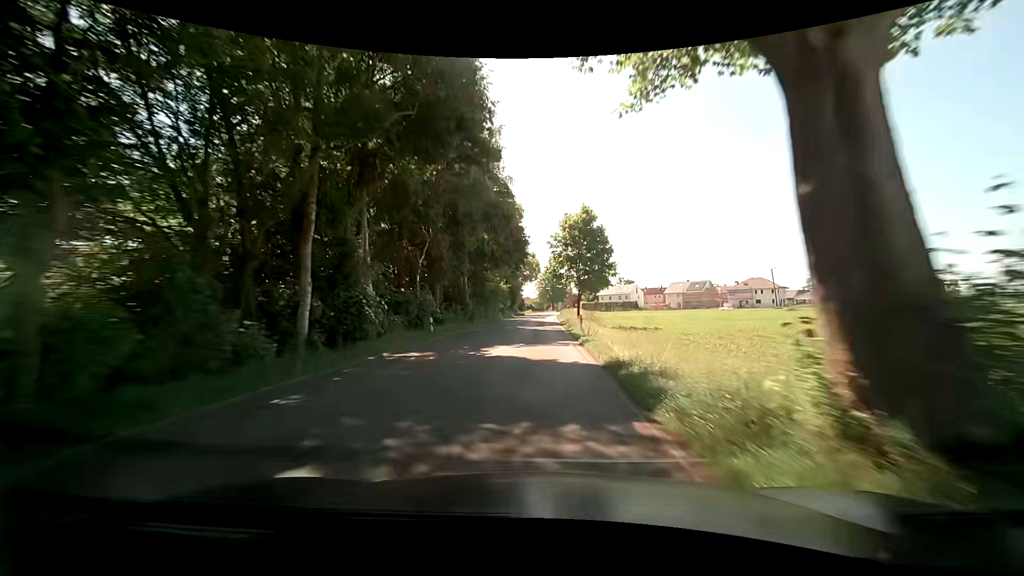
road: tertiary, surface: asphalt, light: Day
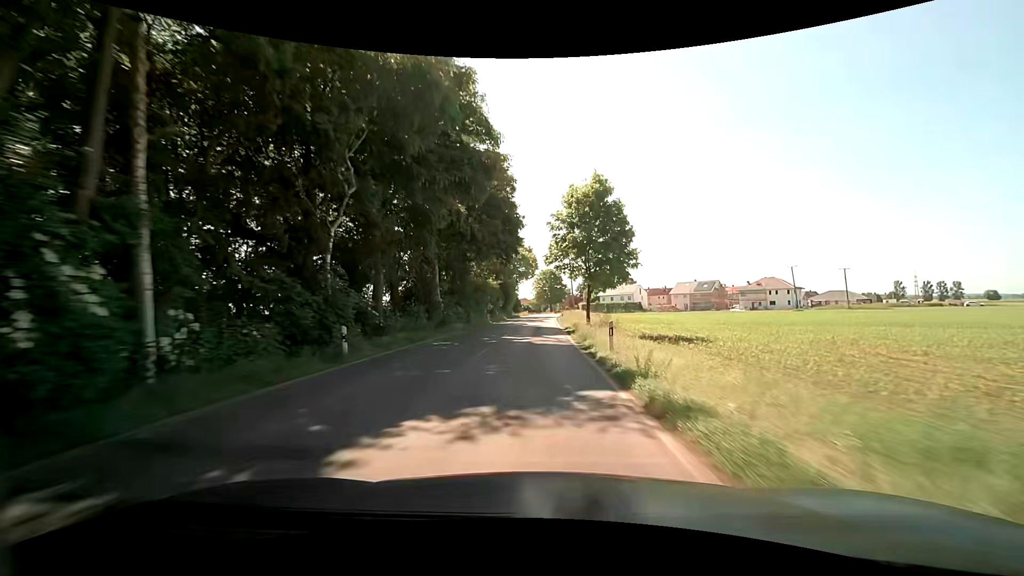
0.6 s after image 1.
(0.0, +11.6) m; 0°
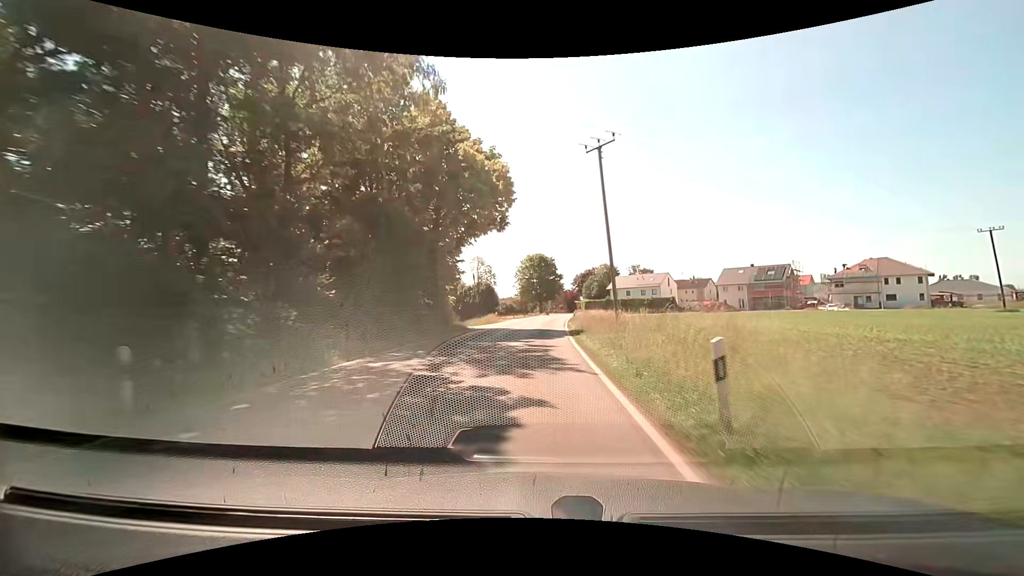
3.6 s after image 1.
(+0.9, +53.5) m; +2°
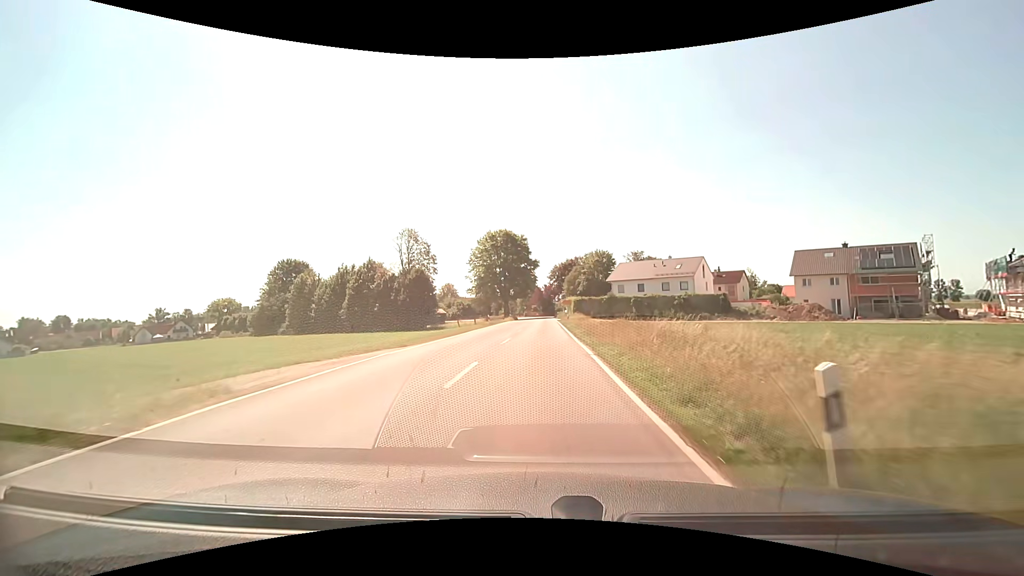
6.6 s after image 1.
(+1.0, +45.6) m; +3°
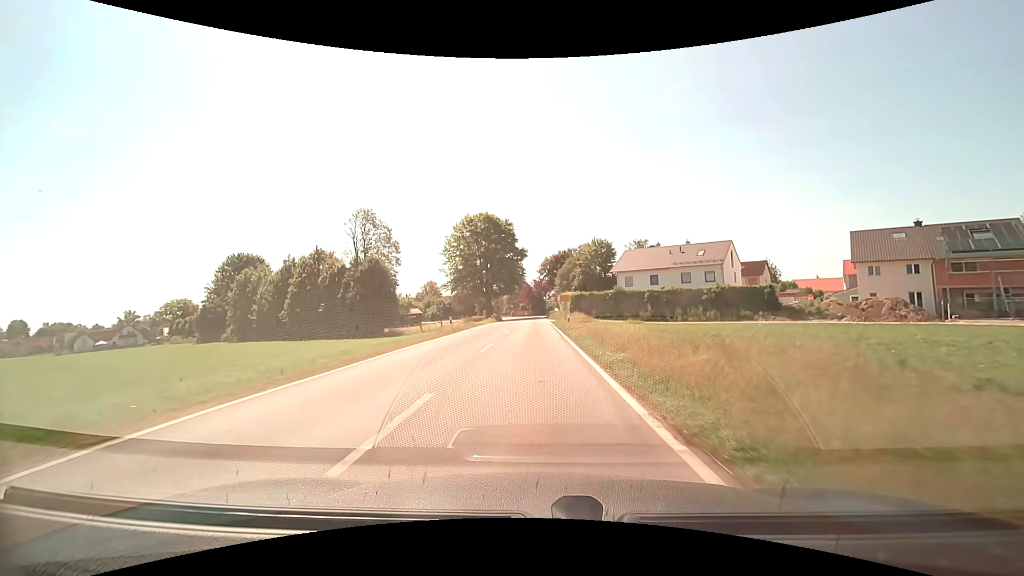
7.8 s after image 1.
(+0.2, +16.2) m; +1°
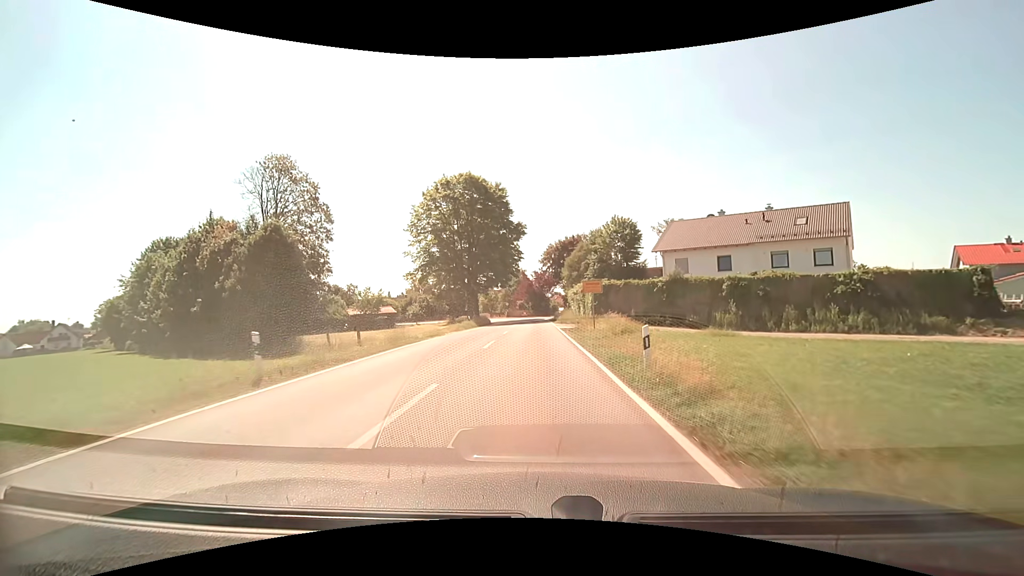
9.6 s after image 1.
(0.0, +23.2) m; 0°
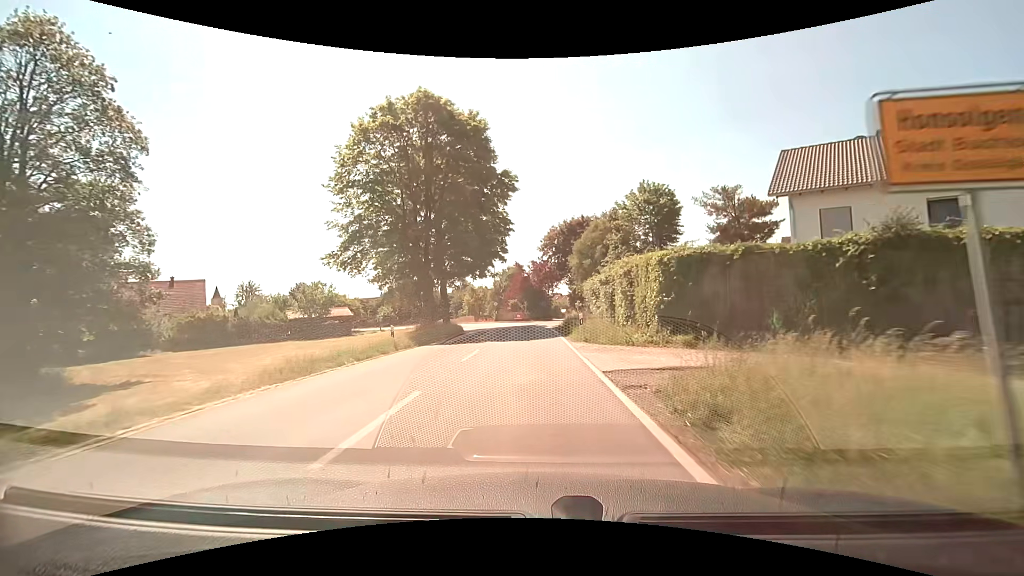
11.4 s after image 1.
(+0.1, +22.1) m; 0°
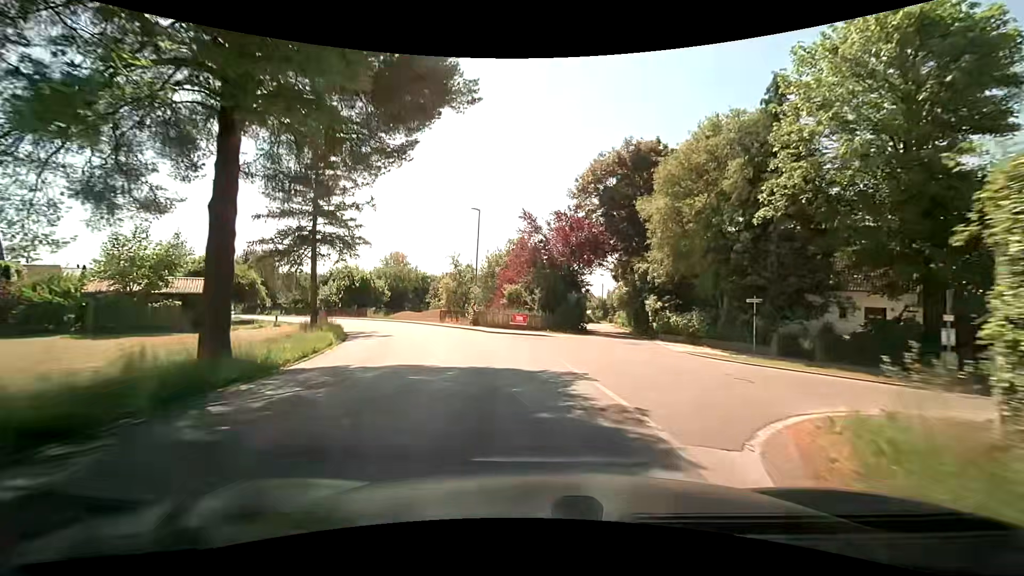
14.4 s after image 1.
(-0.5, +34.6) m; -1°
(0, +10) (-2, +20) (-6, +29) (-10, +38) (-16, +46) (-23, +54) (-30, +61) (-37, +68) (-44, +75) (-51, +82) m
